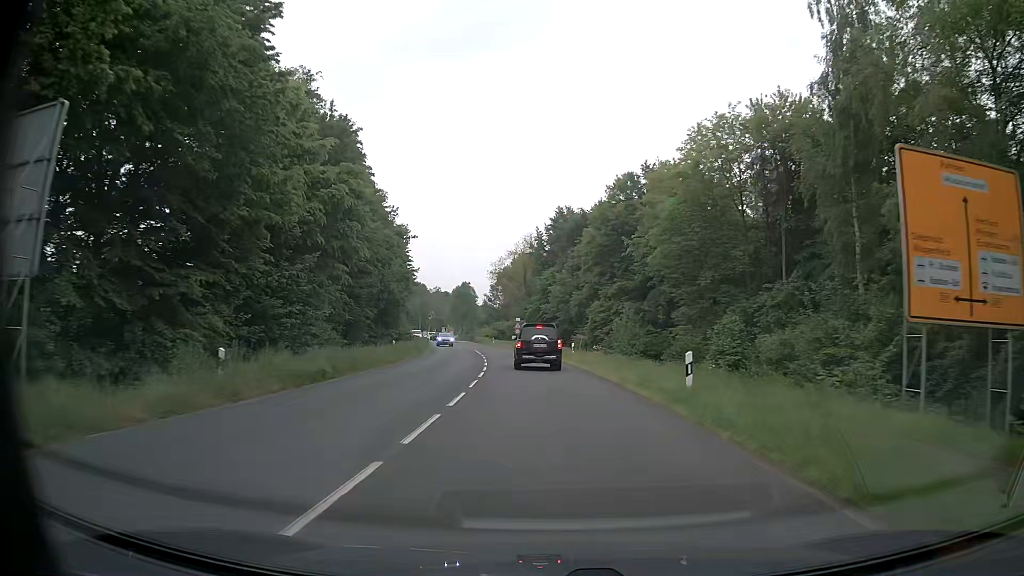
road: secondary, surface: asphalt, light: Day
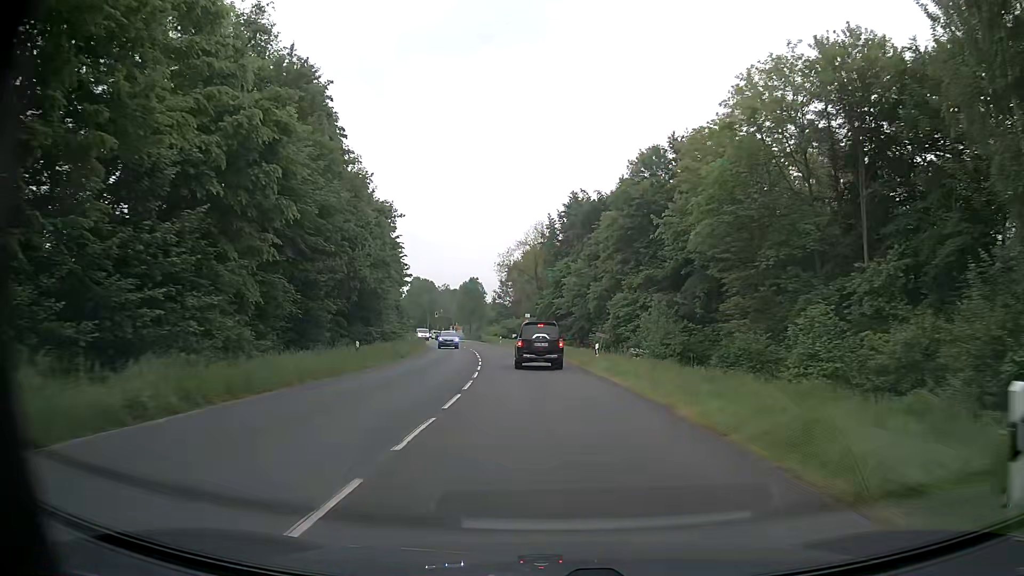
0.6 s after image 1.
(0.0, +9.7) m; -1°
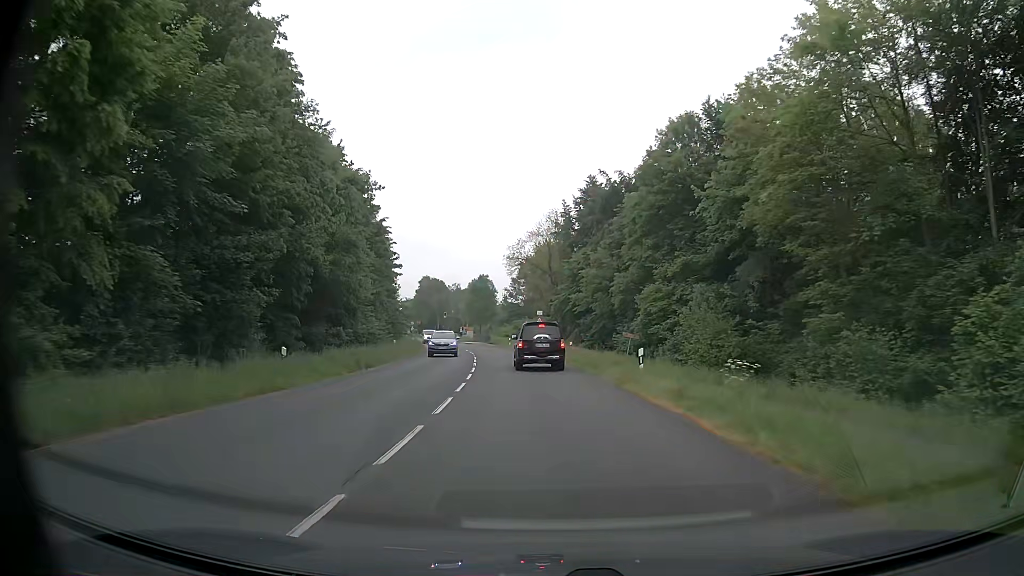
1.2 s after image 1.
(-0.1, +9.6) m; -1°
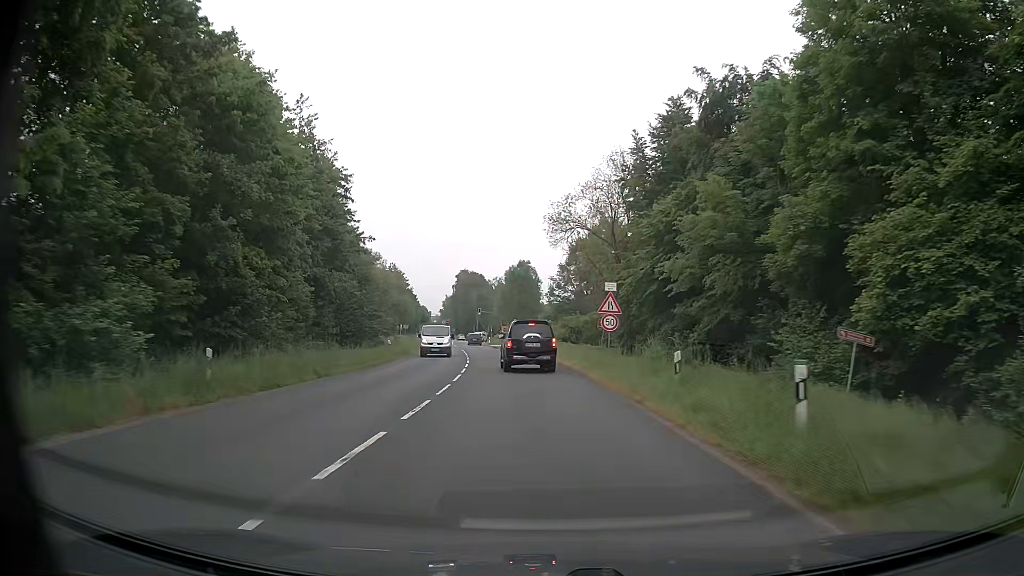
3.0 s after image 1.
(-1.0, +28.0) m; -4°
